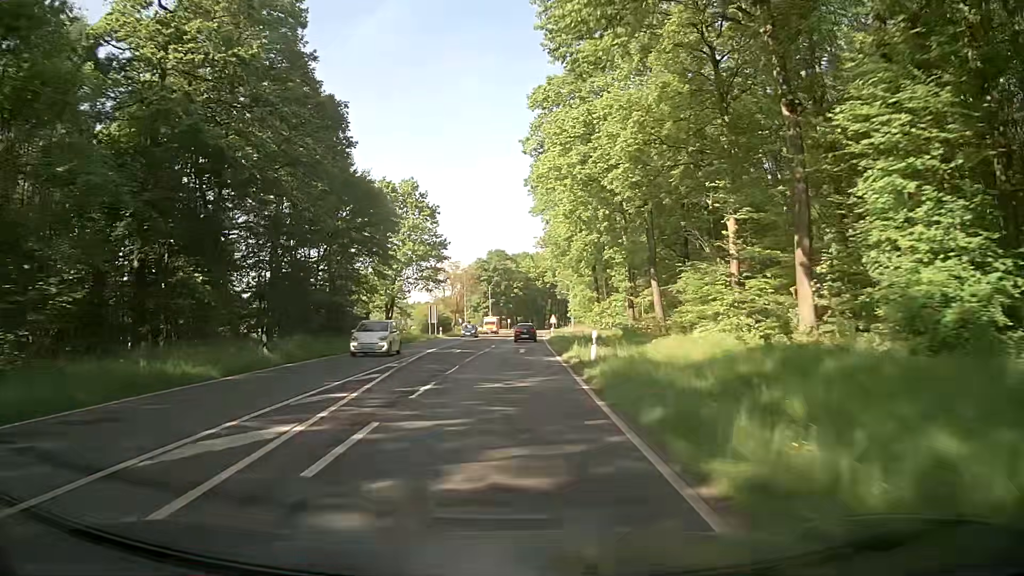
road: secondary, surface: asphalt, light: Day
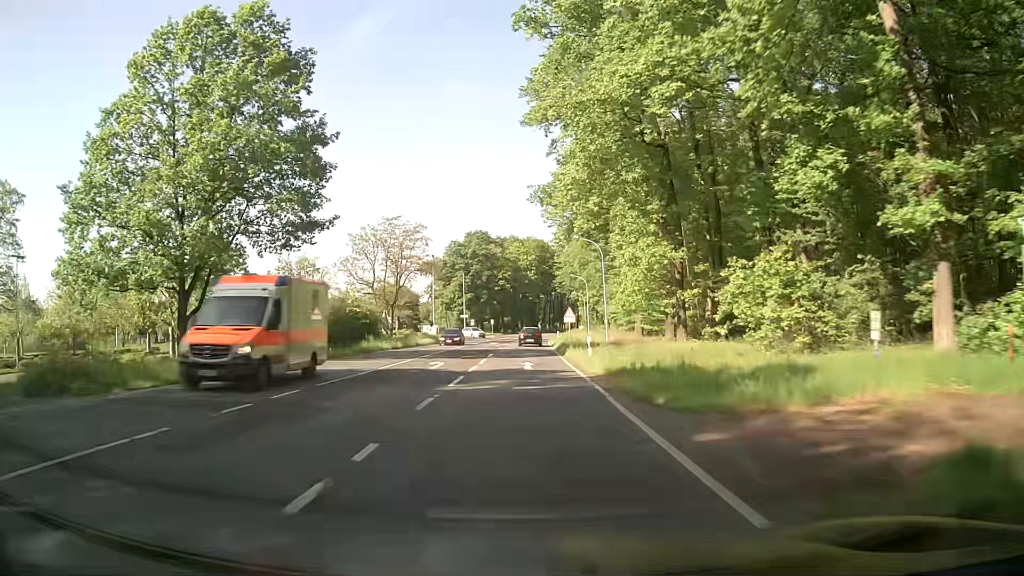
(0.0, +46.1) m; 0°
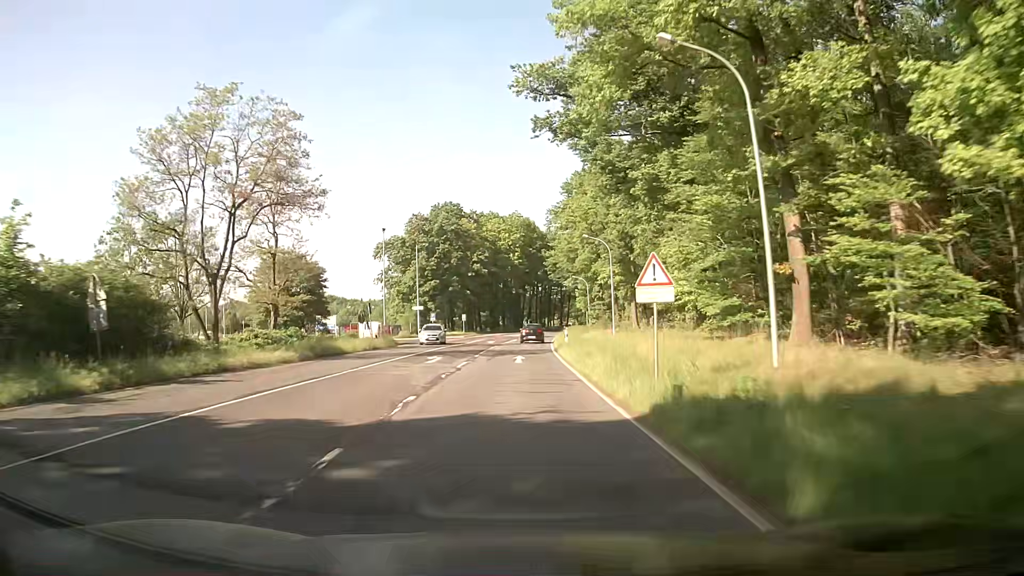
(+0.7, +34.5) m; +2°
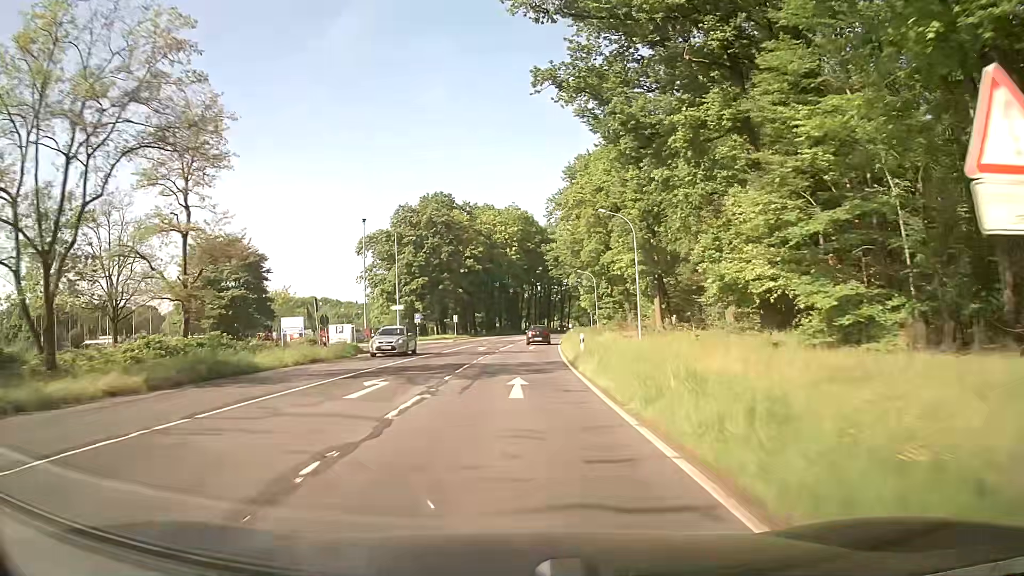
(0.0, +11.5) m; 0°
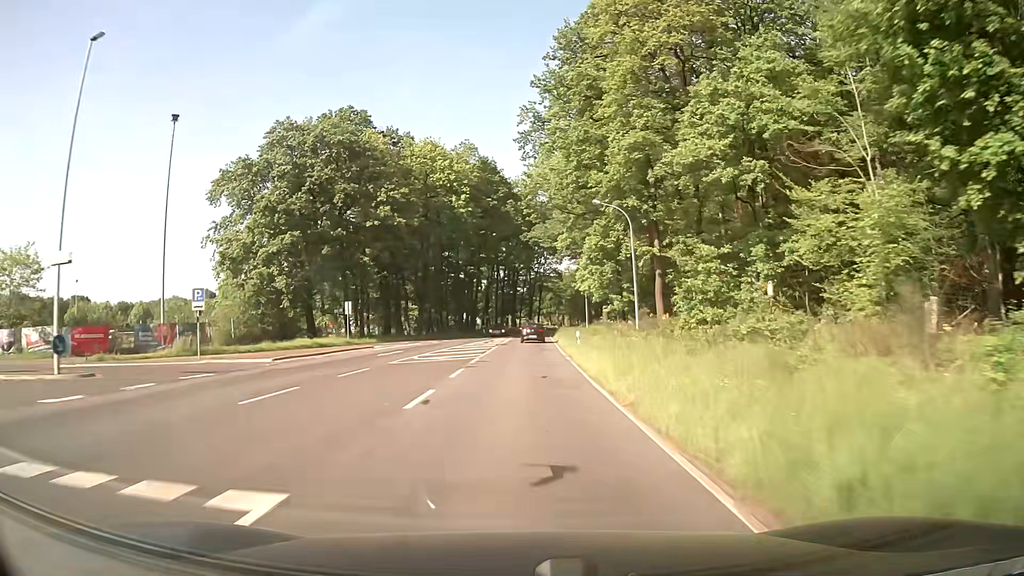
(+1.0, +45.9) m; +3°
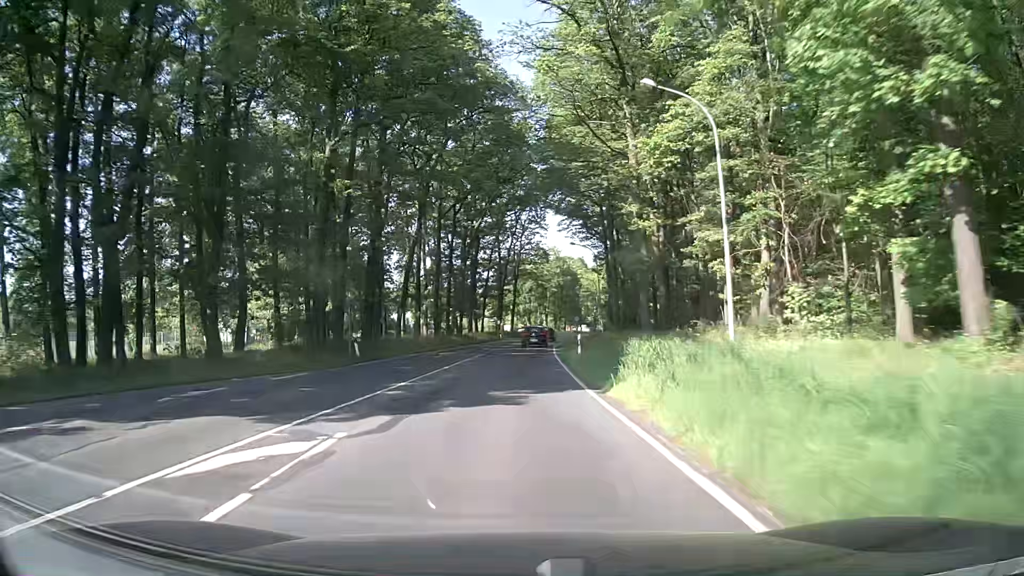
(+1.5, +57.4) m; +3°
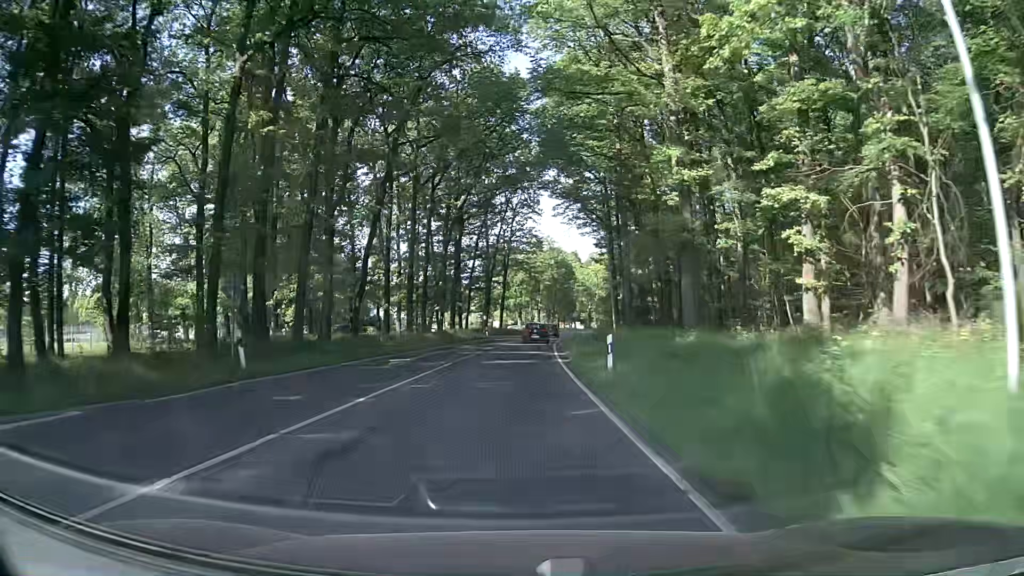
(+0.1, +11.5) m; +1°
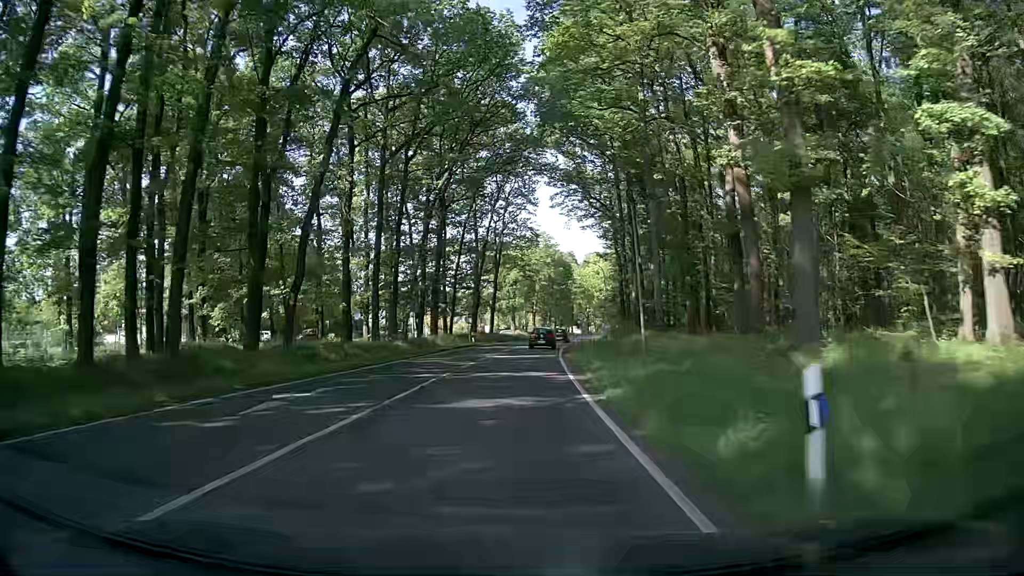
(+0.1, +11.5) m; +1°
(0, +10) (0, +20) (+1, +30) (+1, +40) (+2, +50) (+3, +60) (+4, +70) (+6, +80) (+8, +90) (+9, +99) m
